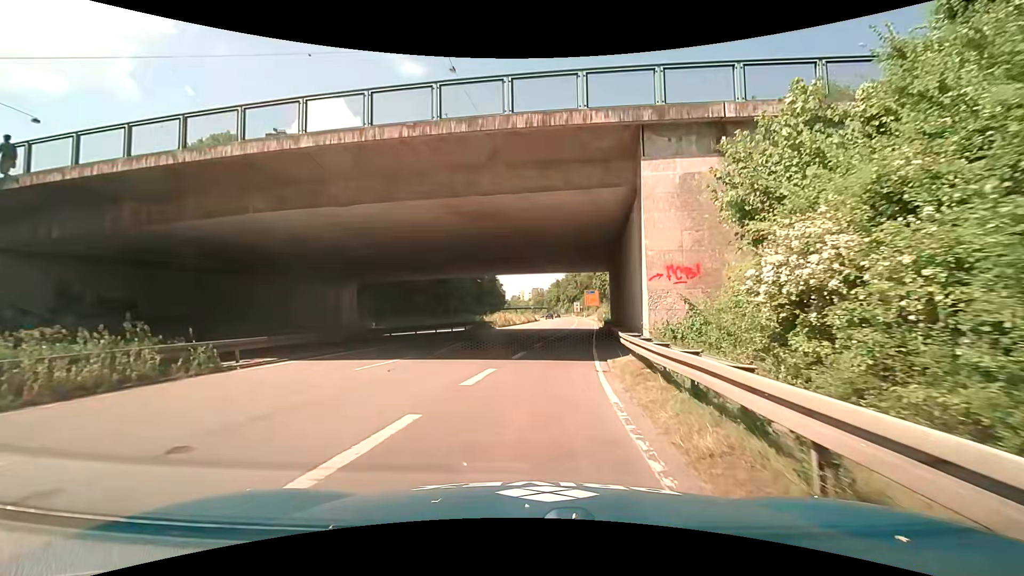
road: trunk_link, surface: asphalt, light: Day
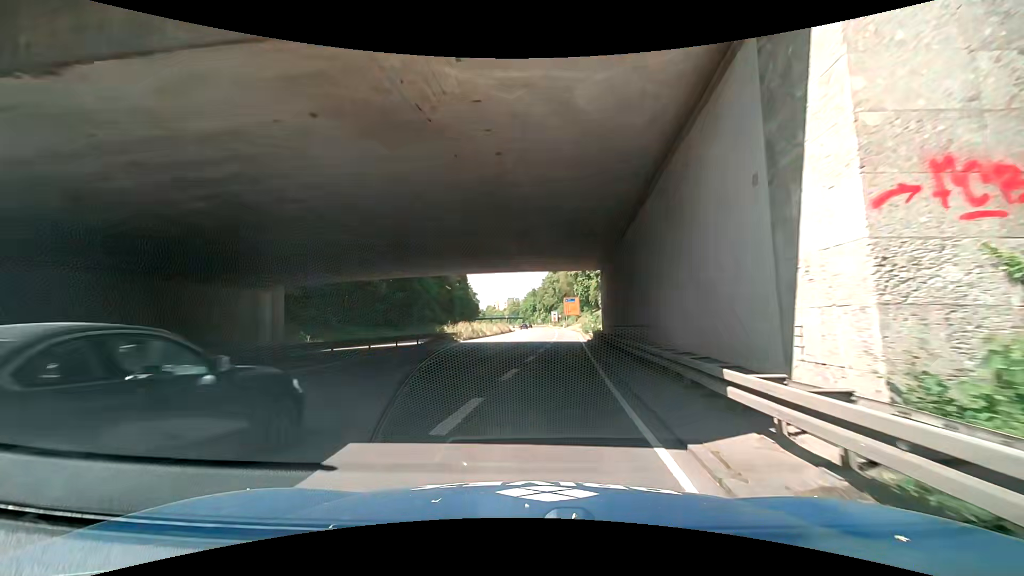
(+0.2, +9.7) m; +3°
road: trunk
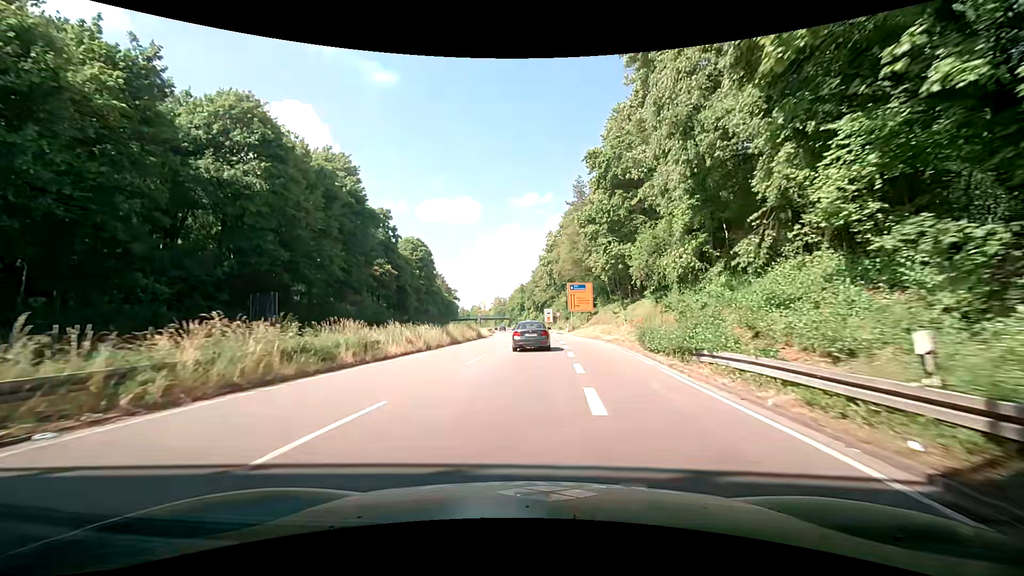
(+0.5, +35.4) m; 0°
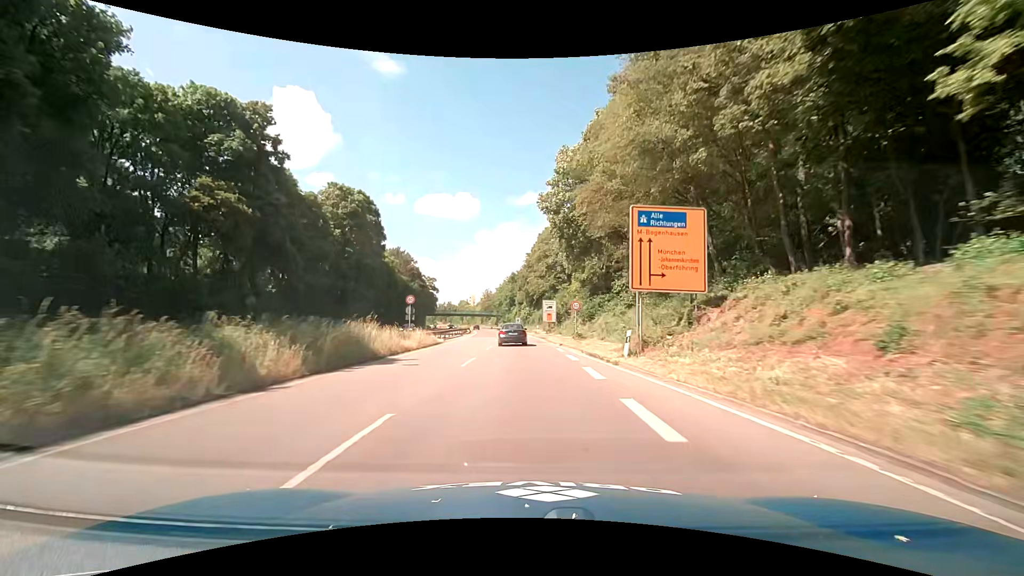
(+0.8, +37.9) m; +1°
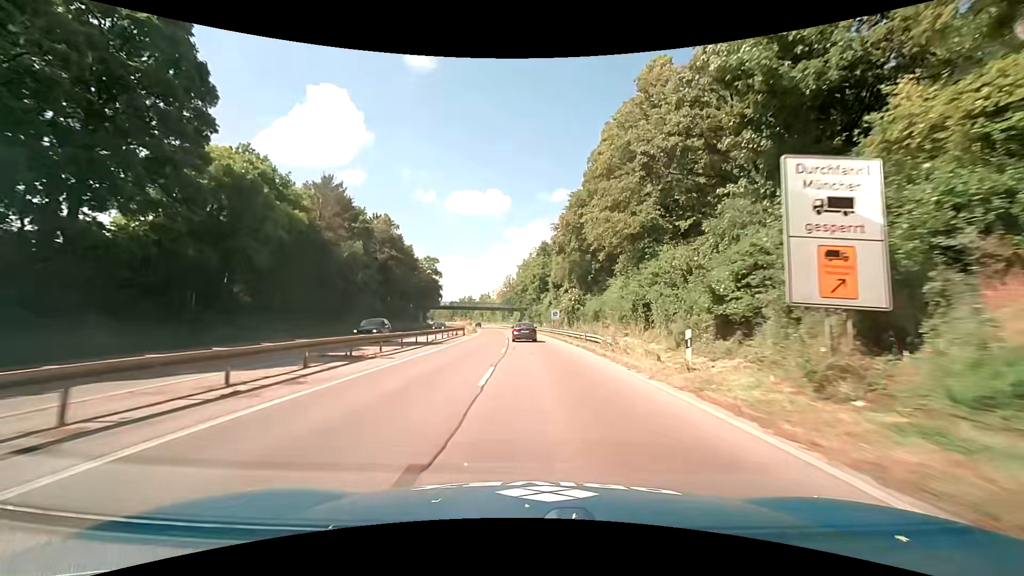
(-1.7, +51.7) m; -3°
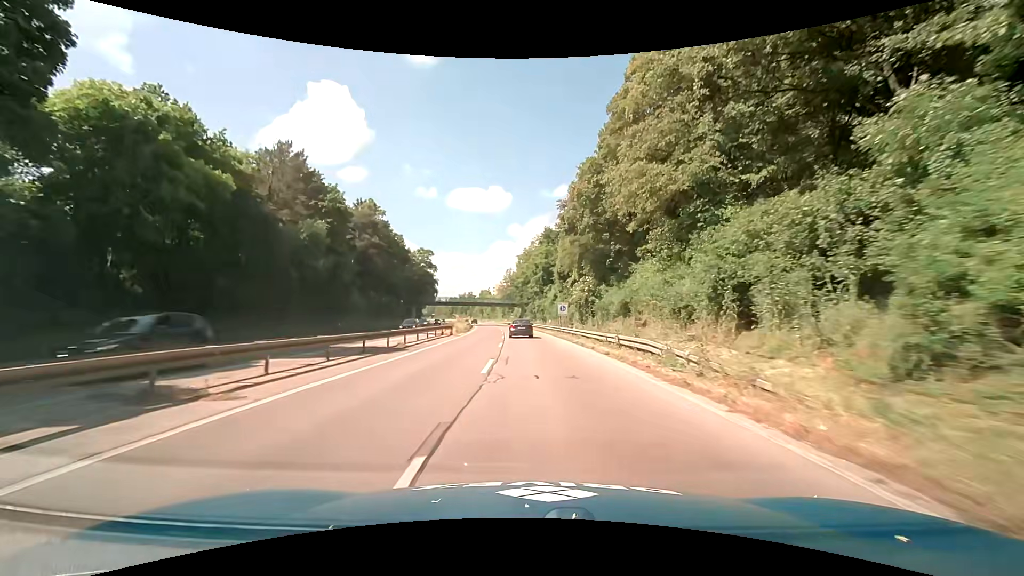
(-0.1, +10.3) m; 0°
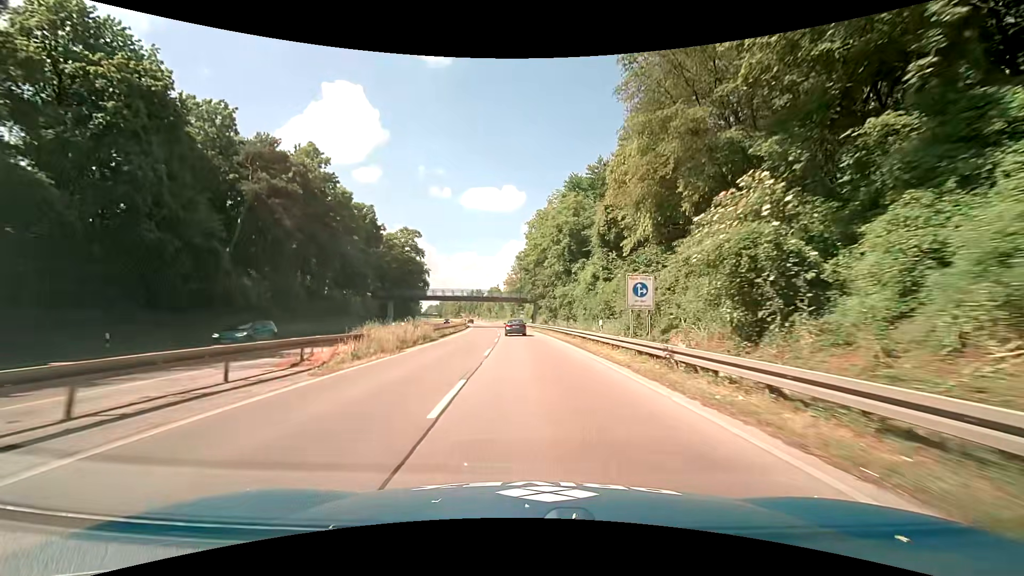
(-0.4, +29.6) m; -1°
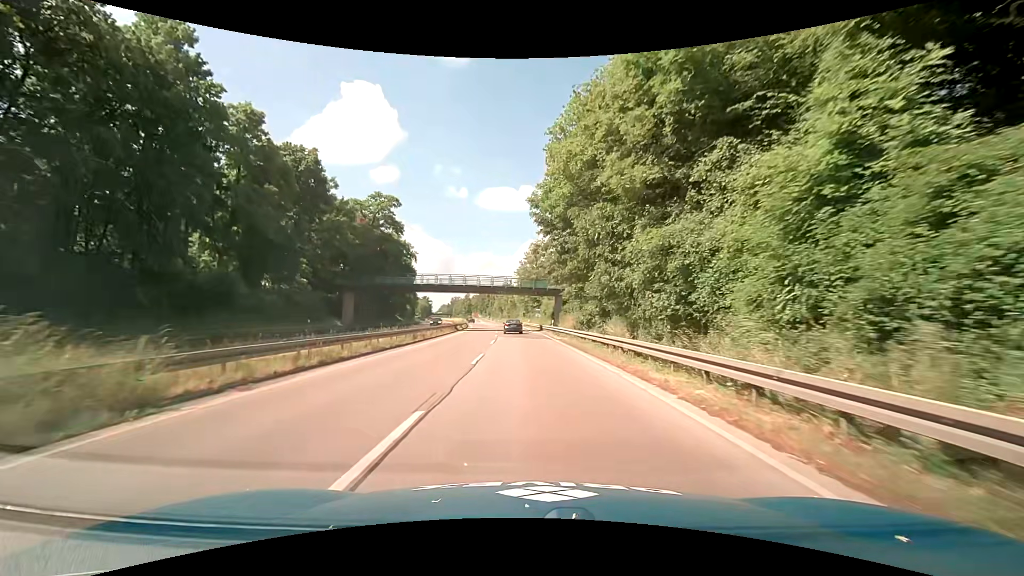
(-0.5, +28.0) m; -2°
(0, +10) (0, +20) (0, +30) (-1, +40) (-1, +50) (-2, +60) (-2, +70) (-3, +80) (-4, +90) (-5, +100) m
